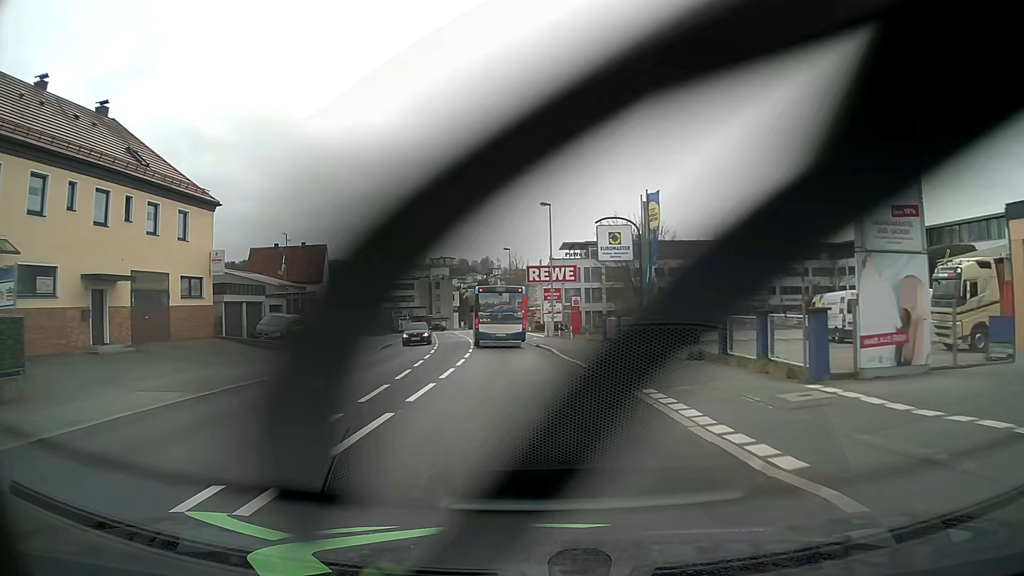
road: tertiary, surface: asphalt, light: Day
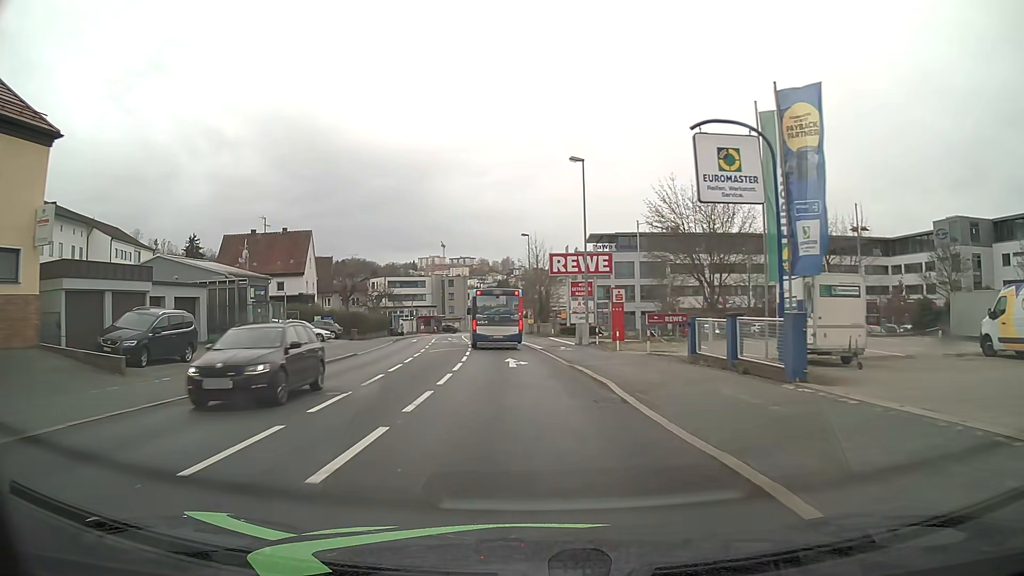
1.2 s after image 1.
(-0.2, +15.0) m; -2°
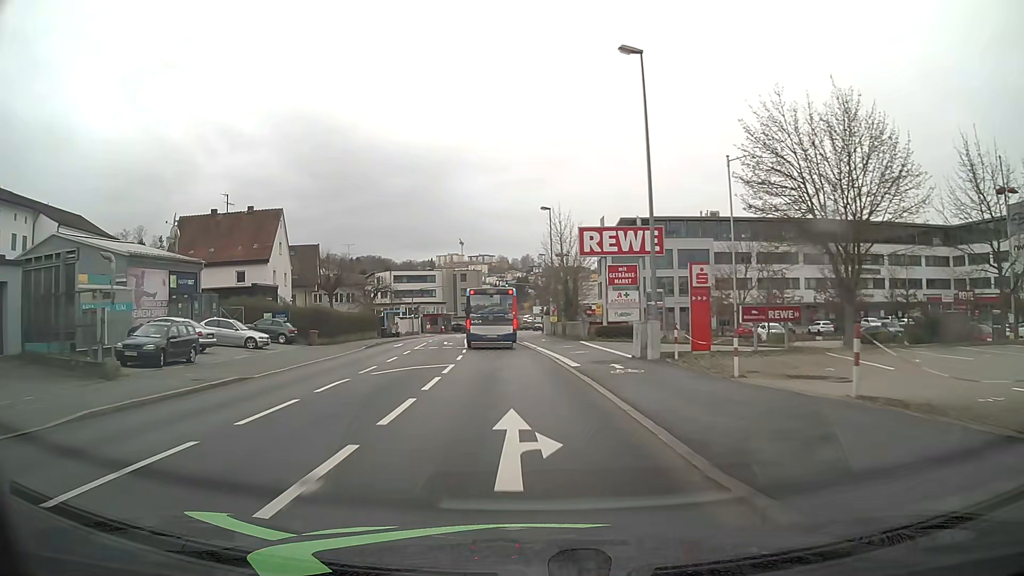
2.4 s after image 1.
(-0.2, +15.3) m; -2°
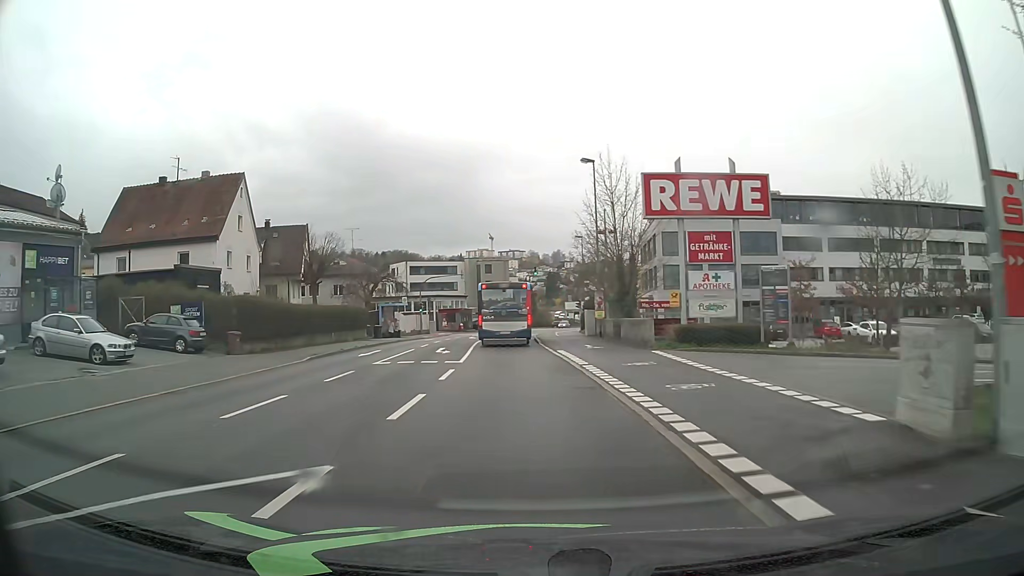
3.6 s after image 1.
(-0.3, +15.3) m; -2°
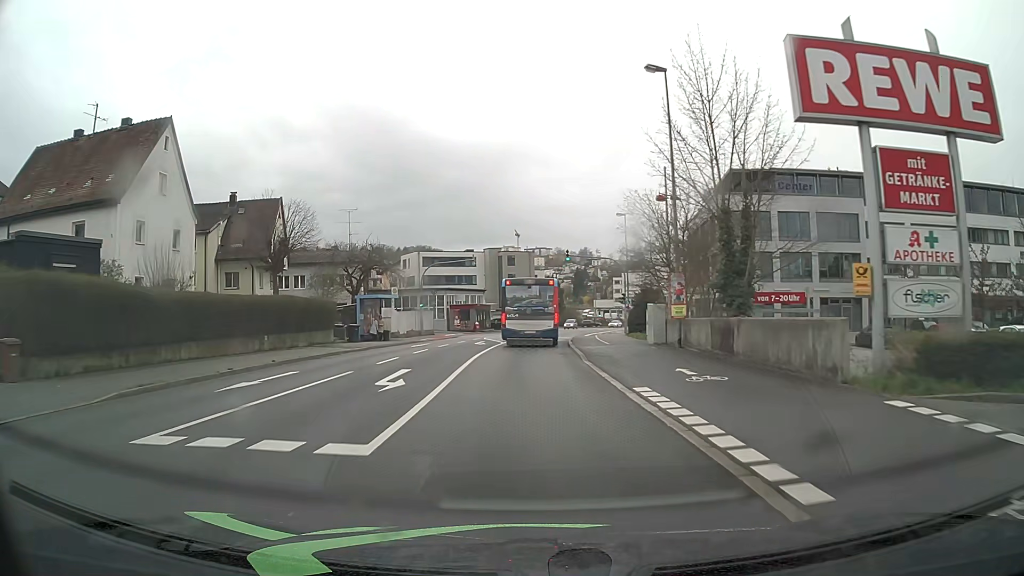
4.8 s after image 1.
(-0.4, +14.7) m; -2°
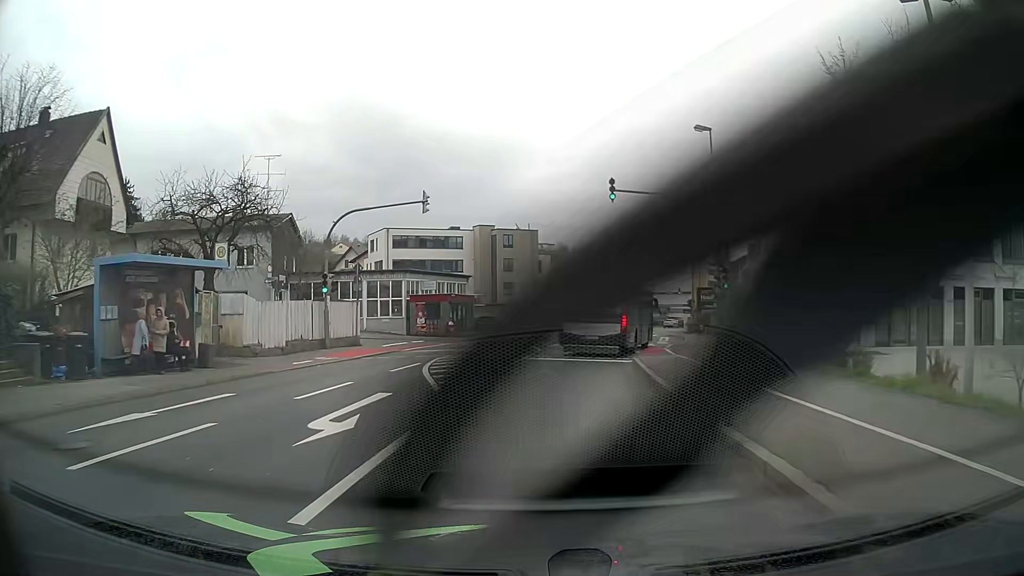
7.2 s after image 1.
(-0.3, +26.5) m; 0°
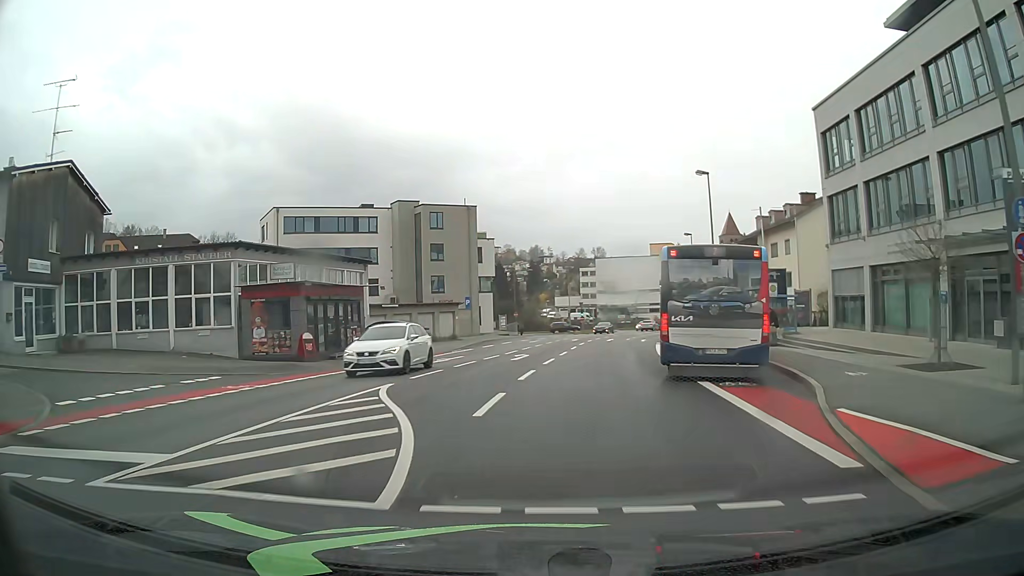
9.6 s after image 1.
(+0.8, +22.8) m; +4°
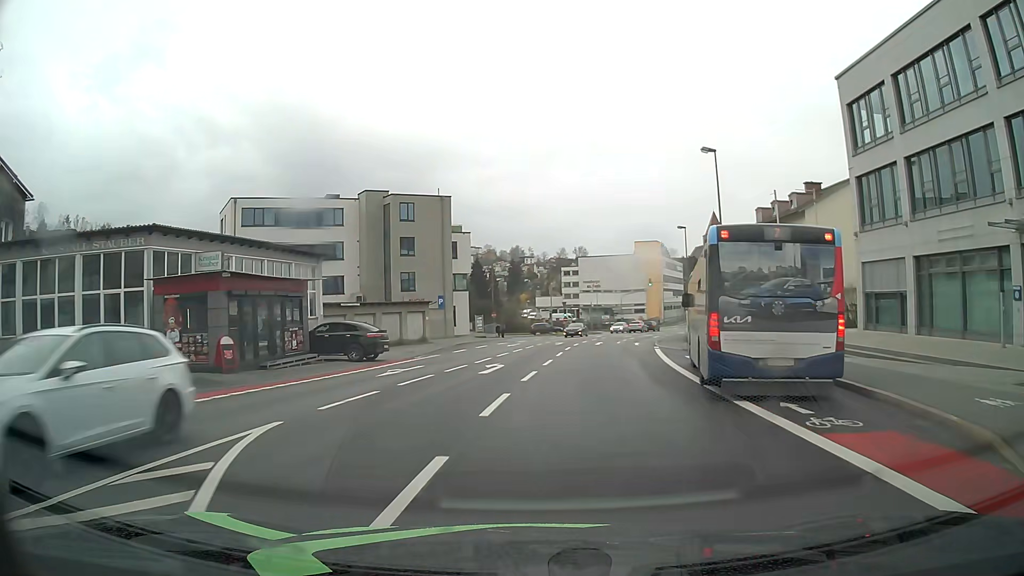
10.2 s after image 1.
(+0.1, +5.9) m; +2°
(0, +10) (+1, +20) (+2, +30) (+3, +40) (+5, +50) (+7, +59) (+9, +69) (+12, +79) (+16, +88) (+20, +97) m
